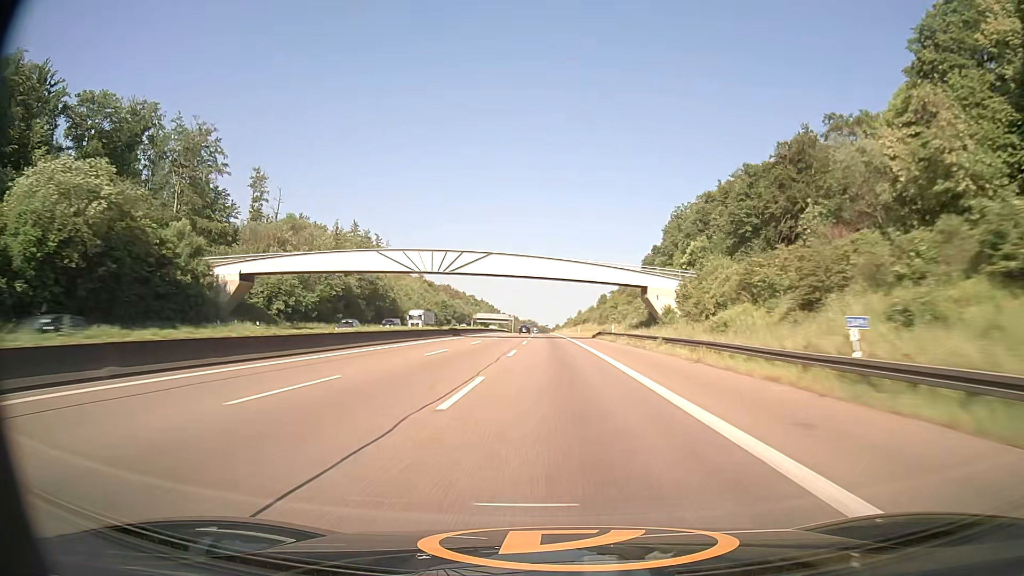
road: motorway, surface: asphalt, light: Day
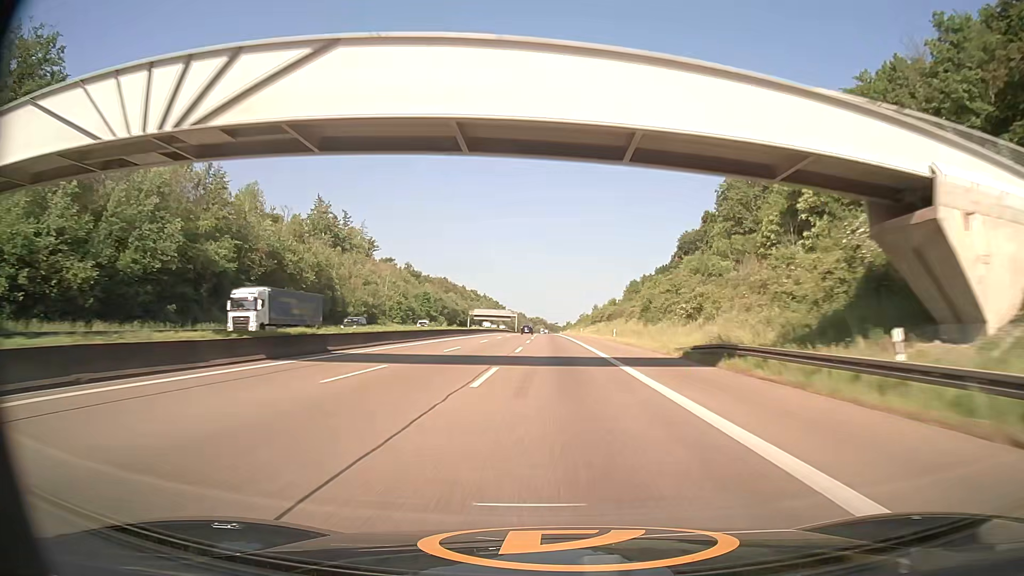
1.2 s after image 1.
(-0.4, +49.4) m; -1°
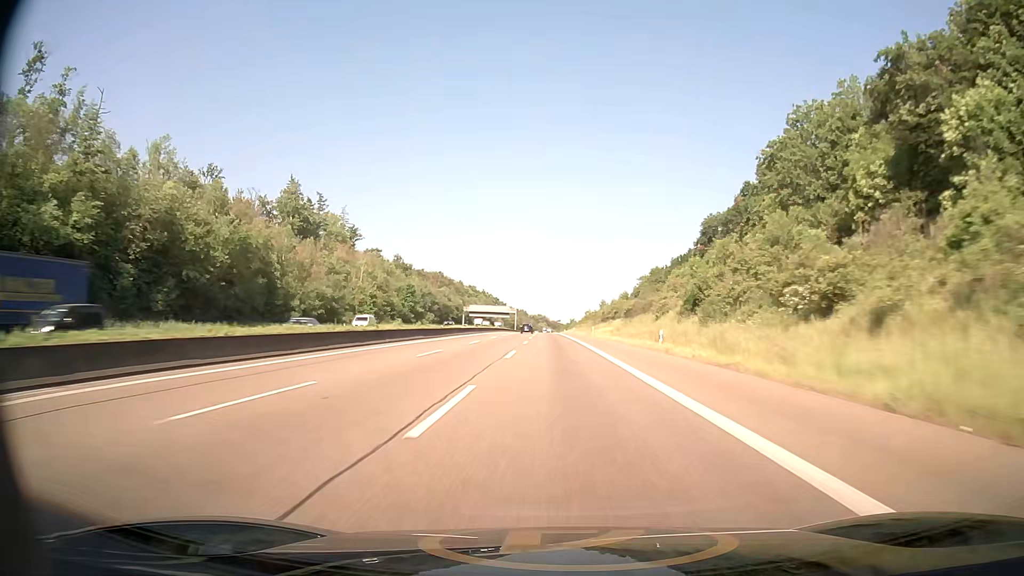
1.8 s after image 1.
(-0.1, +24.6) m; 0°
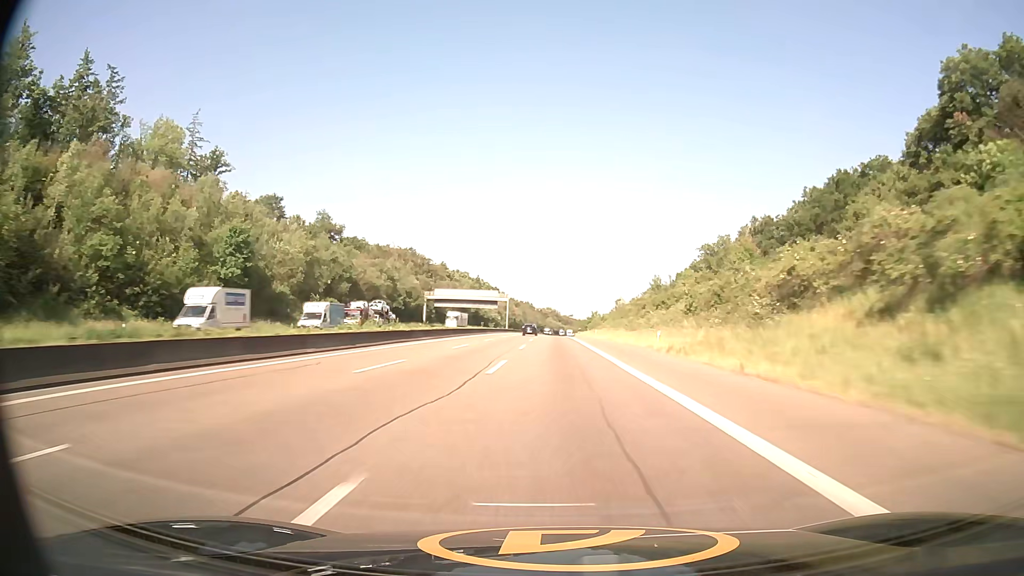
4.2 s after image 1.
(-1.1, +97.8) m; -1°
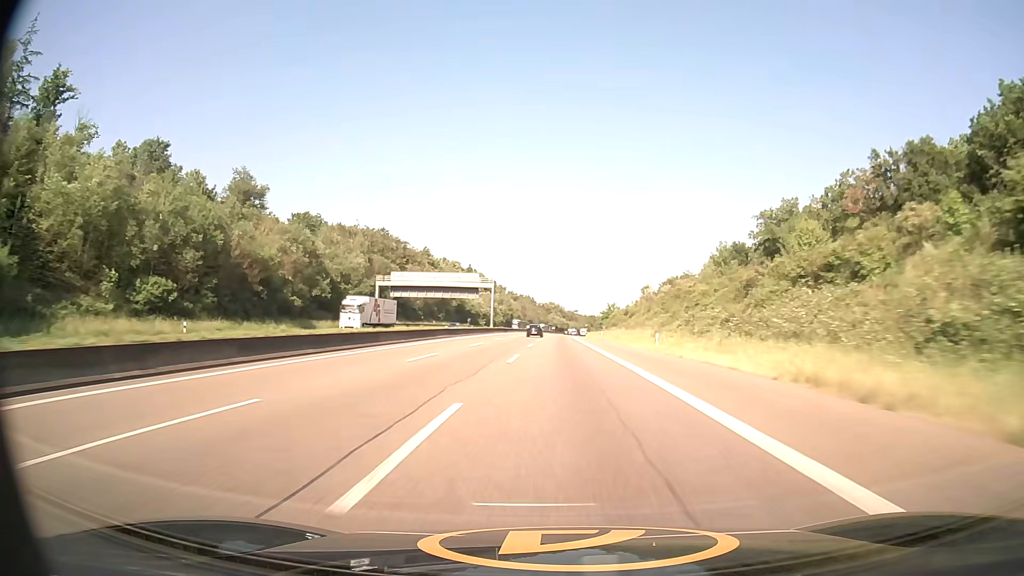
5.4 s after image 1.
(-0.1, +48.6) m; 0°
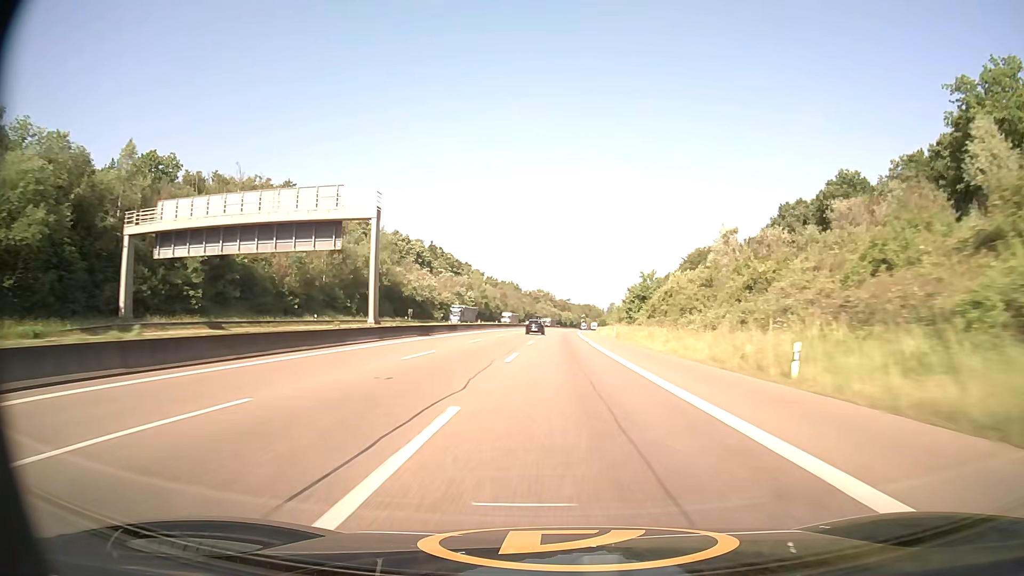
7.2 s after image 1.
(+0.3, +72.2) m; +1°
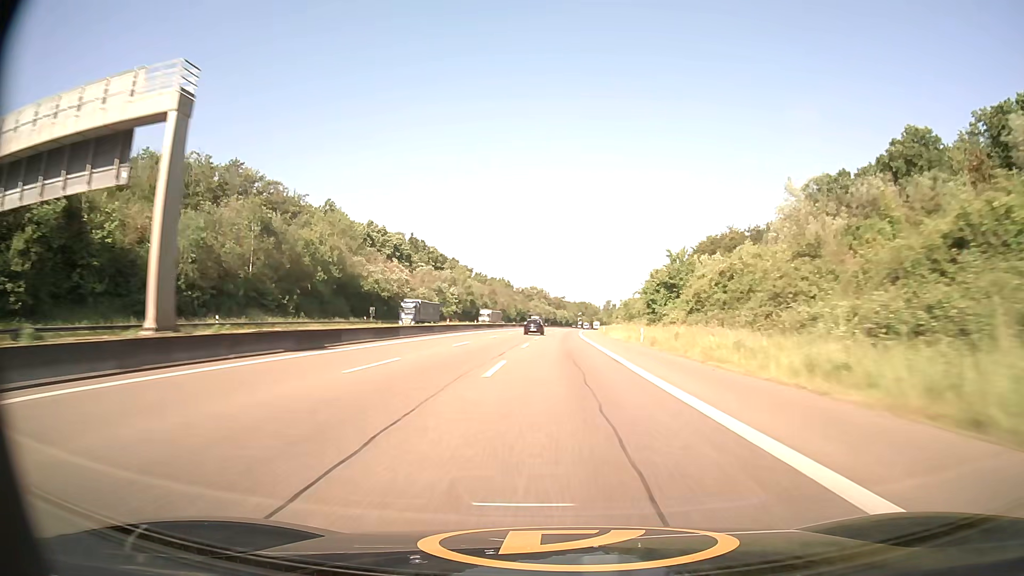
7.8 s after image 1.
(+0.1, +23.8) m; +1°
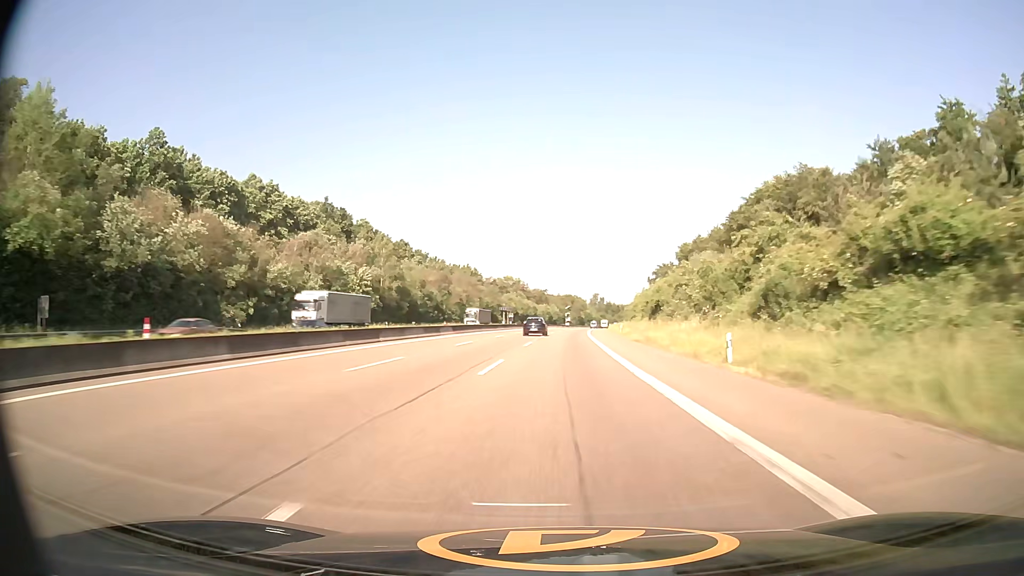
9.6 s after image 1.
(+1.0, +70.8) m; +2°
(0, +10) (0, +20) (0, +30) (0, +40) (0, +50) (+1, +60) (+1, +70) (+1, +80) (+1, +90) (+2, +100) m
